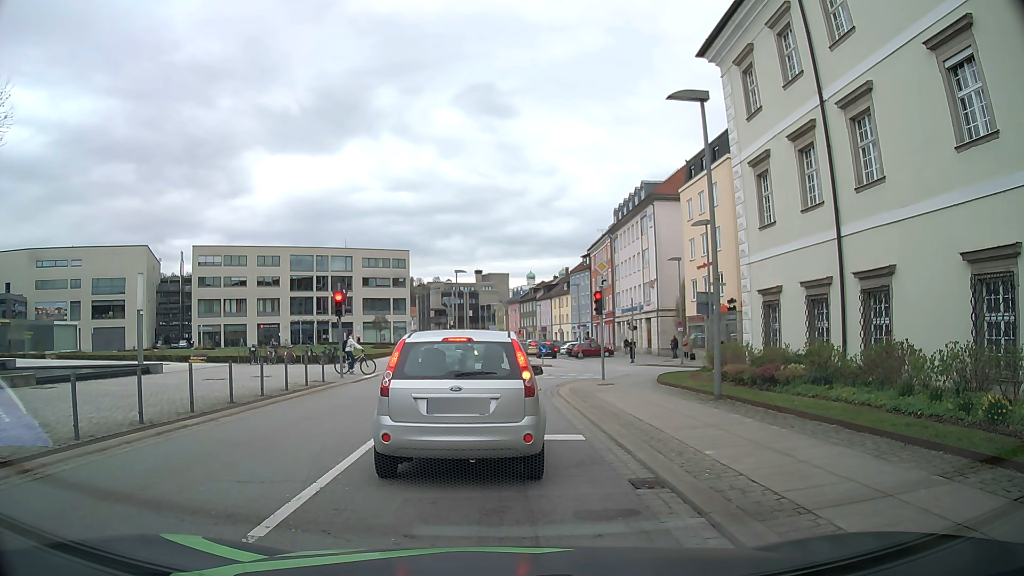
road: tertiary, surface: asphalt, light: Day
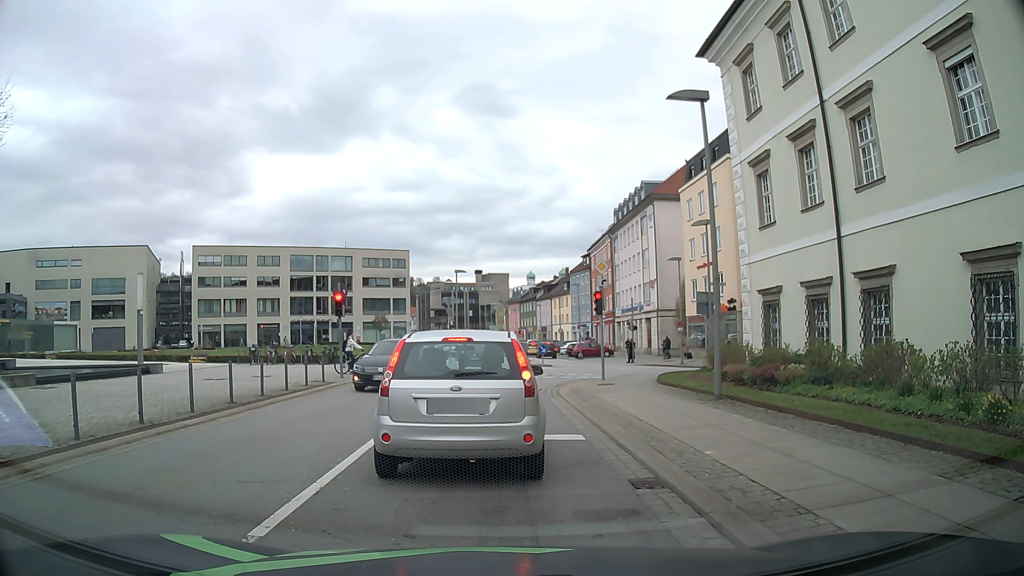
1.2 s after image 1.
(0.0, 0.0) m; 0°
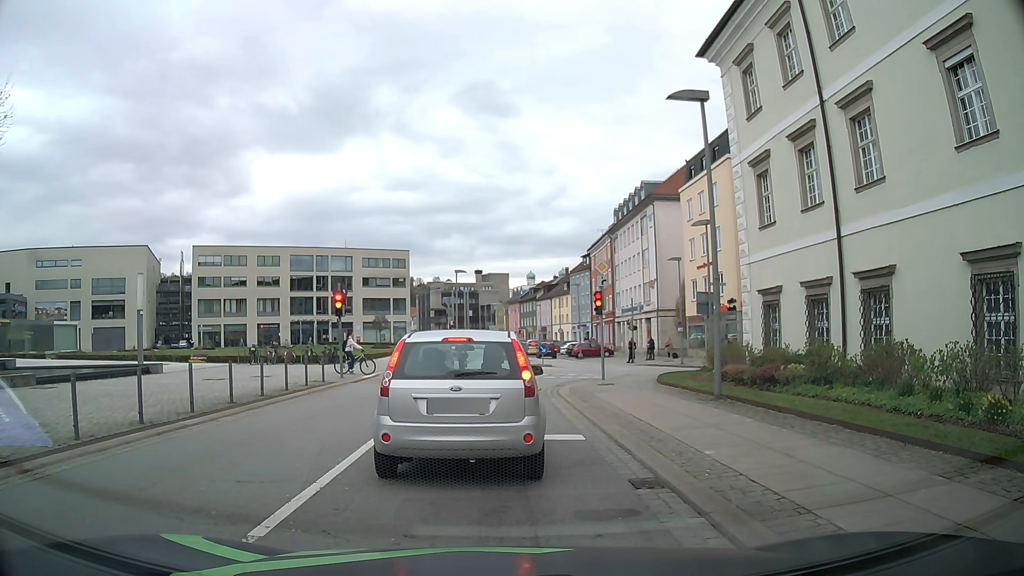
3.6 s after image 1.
(0.0, 0.0) m; 0°
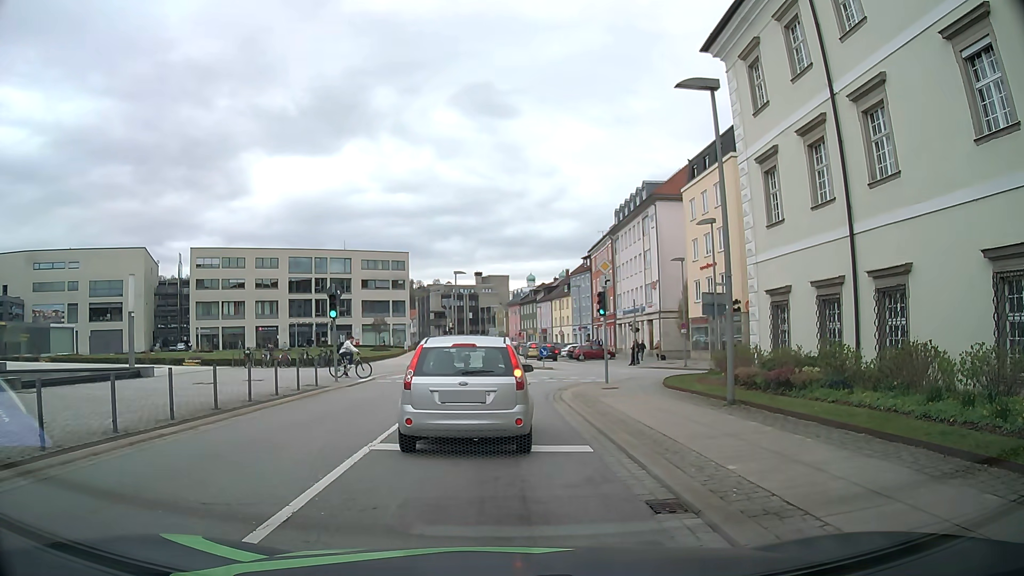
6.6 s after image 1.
(0.0, +0.9) m; 0°
